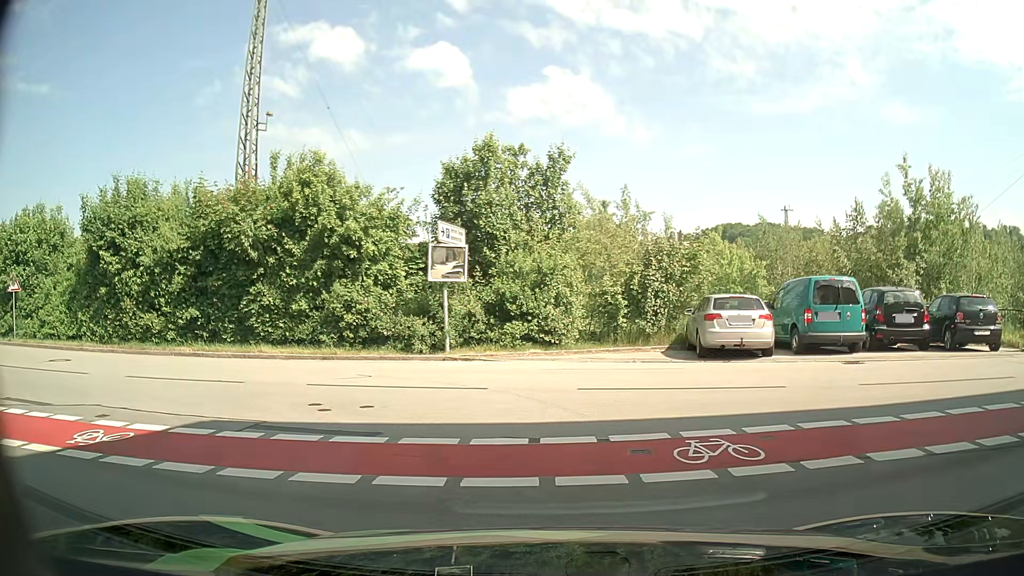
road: residential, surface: asphalt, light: Day
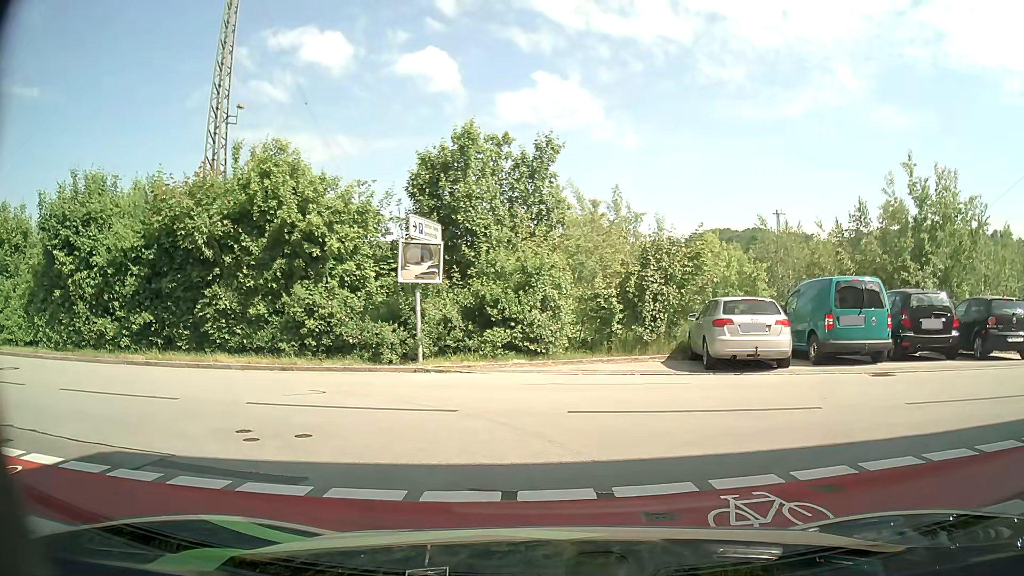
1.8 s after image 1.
(0.0, +1.9) m; 0°
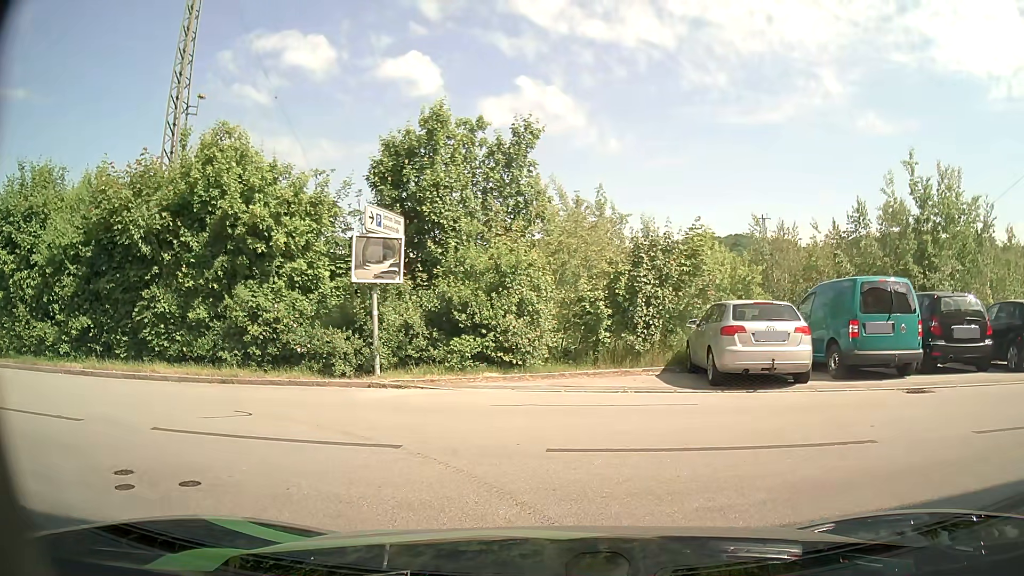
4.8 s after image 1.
(0.0, +2.1) m; 0°
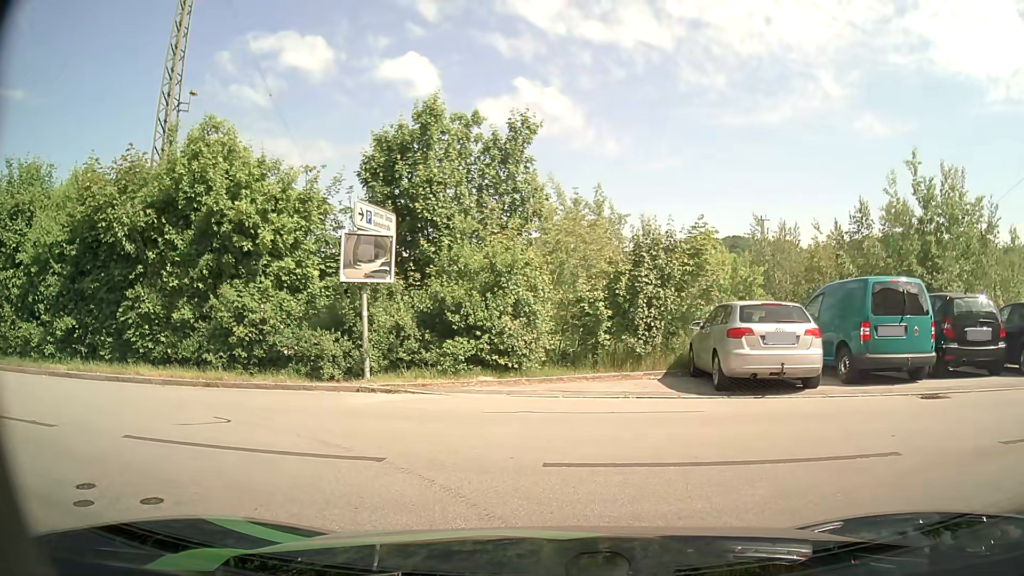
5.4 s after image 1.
(0.0, +0.6) m; 0°
